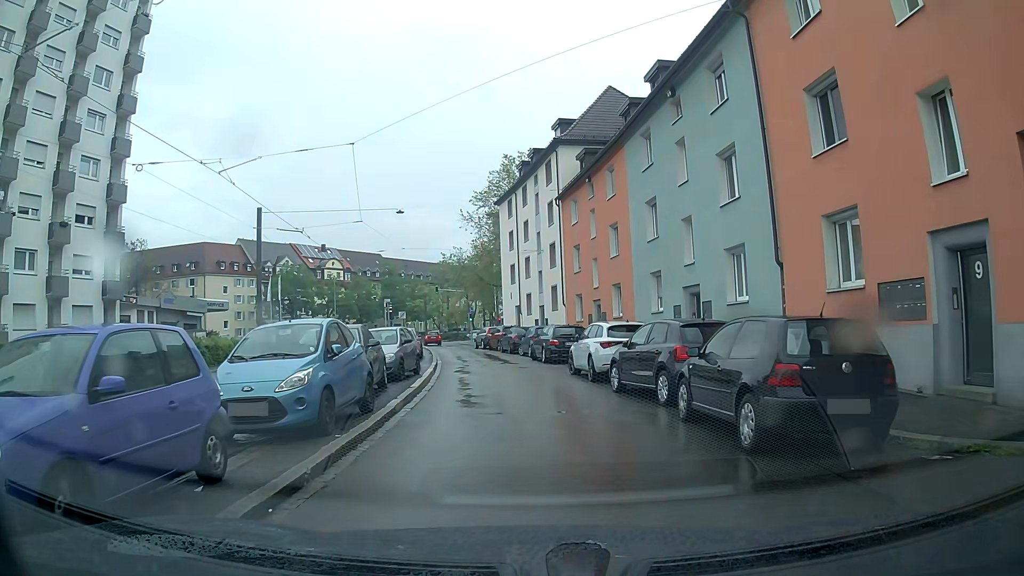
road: residential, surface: asphalt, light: Day
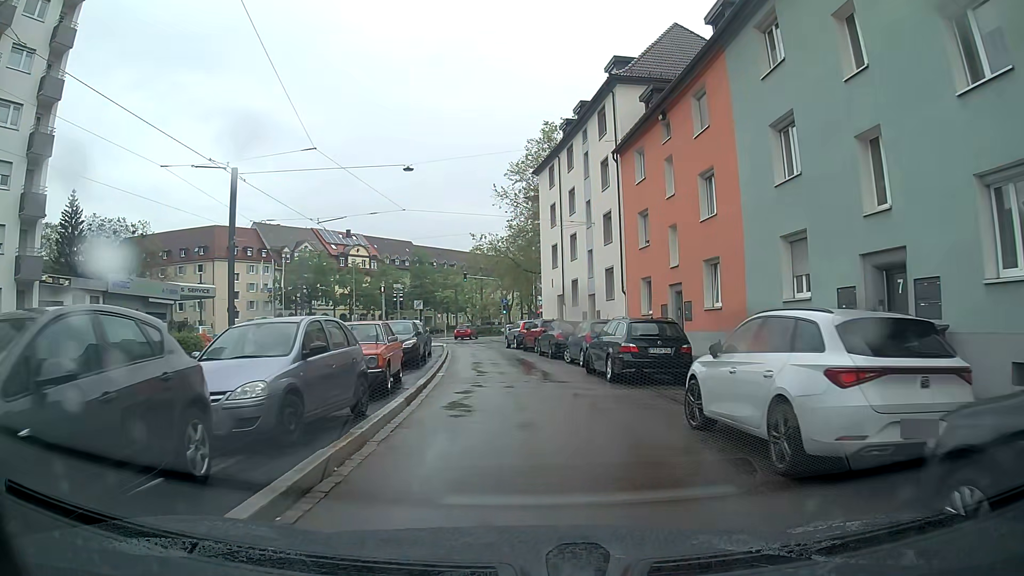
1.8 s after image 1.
(-0.2, +10.8) m; -3°
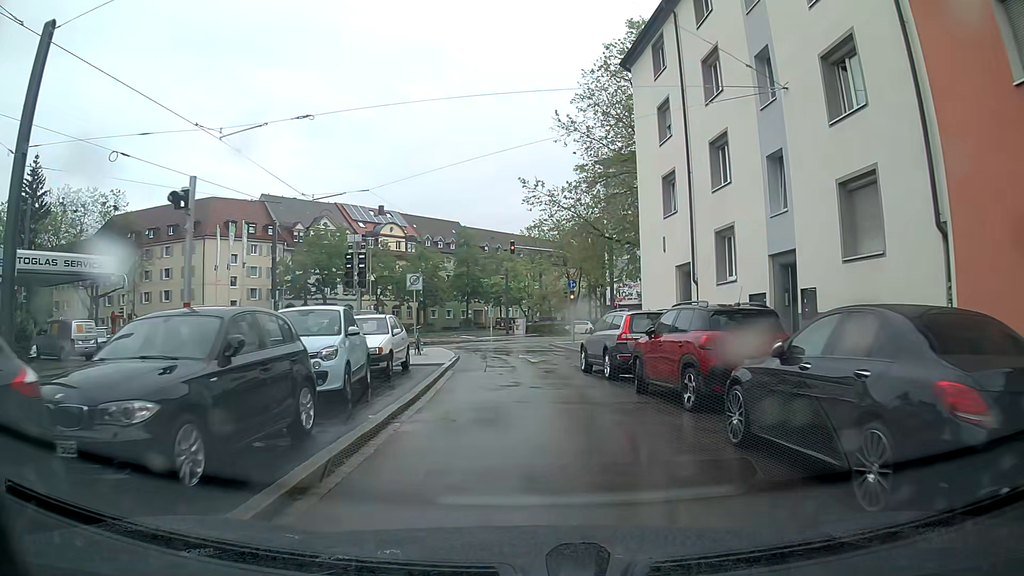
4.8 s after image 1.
(-0.6, +22.0) m; -5°
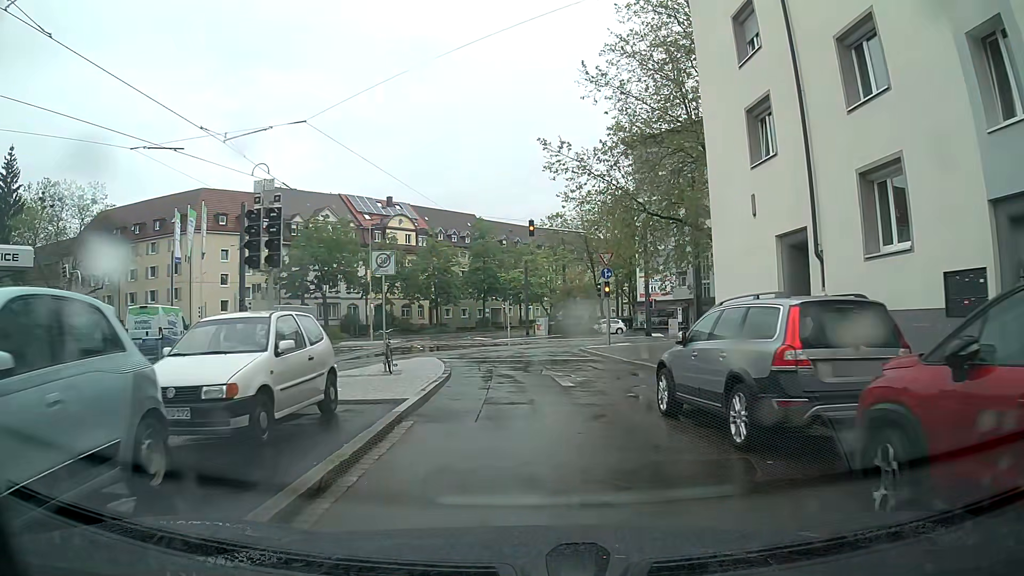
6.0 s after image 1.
(-0.1, +8.4) m; -2°
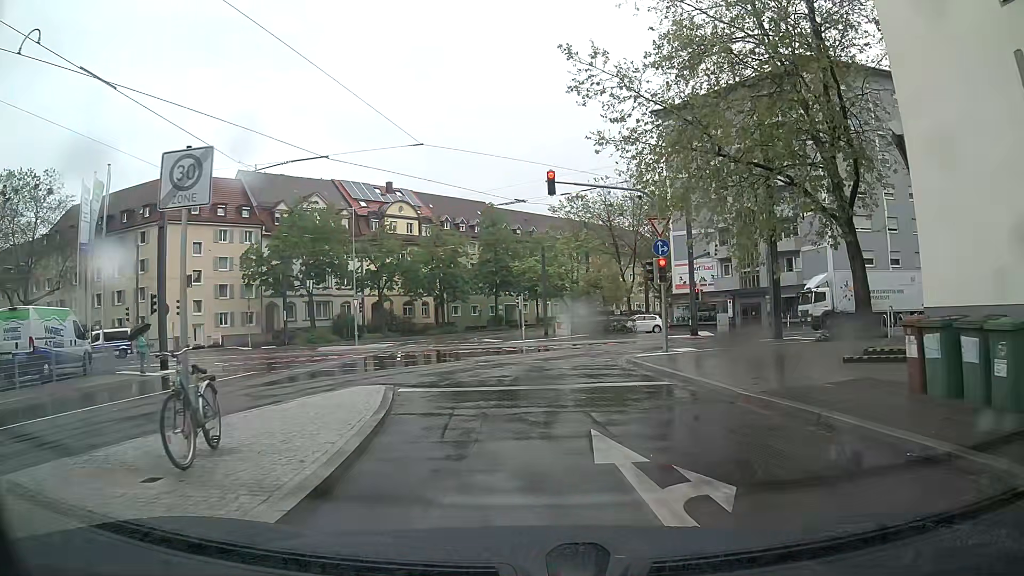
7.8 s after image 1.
(0.0, +10.4) m; -1°
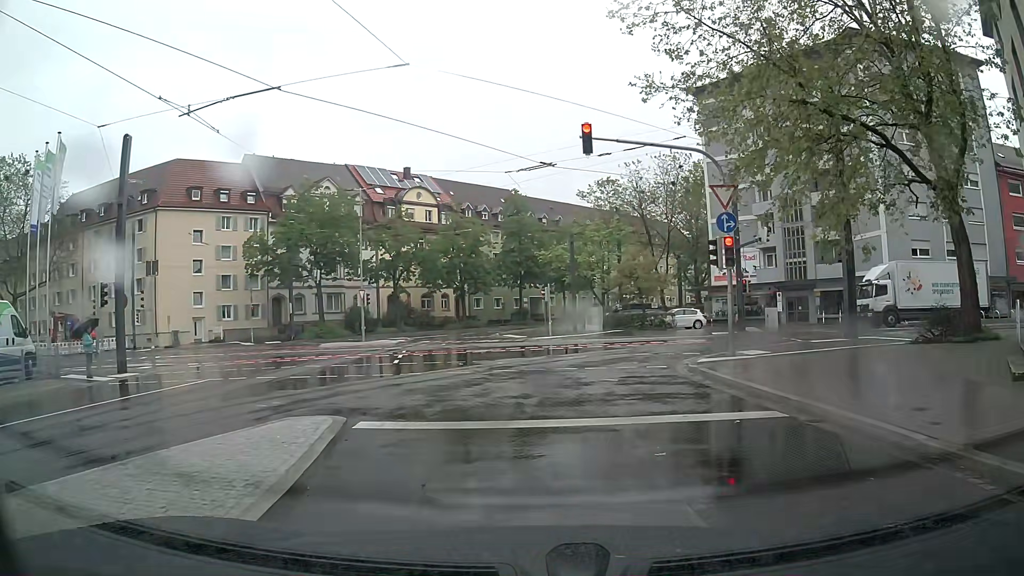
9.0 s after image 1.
(-0.1, +4.9) m; -2°
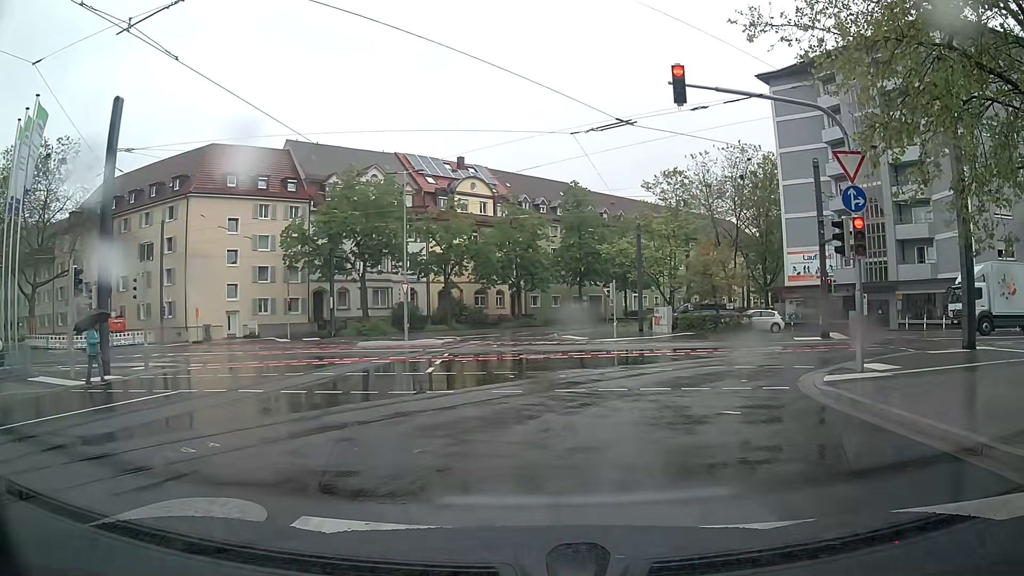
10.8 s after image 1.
(-0.2, +4.2) m; -3°
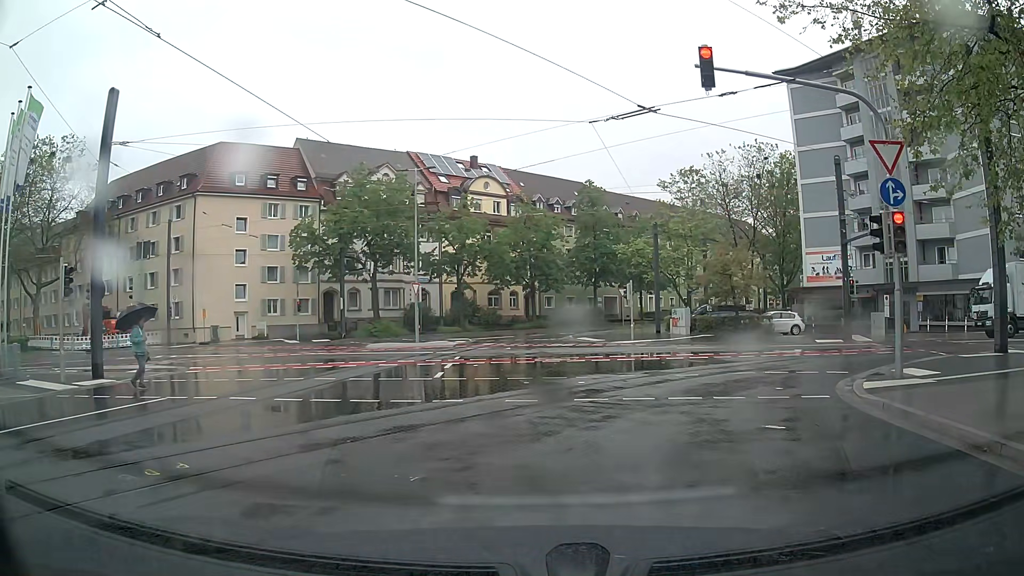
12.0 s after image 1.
(0.0, +1.0) m; 0°
